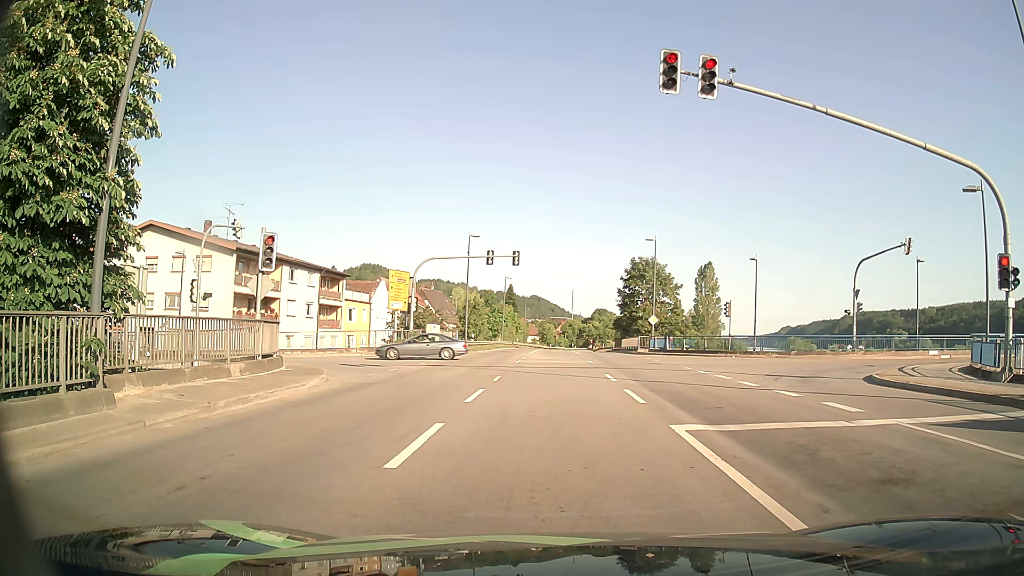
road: primary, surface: asphalt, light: Day
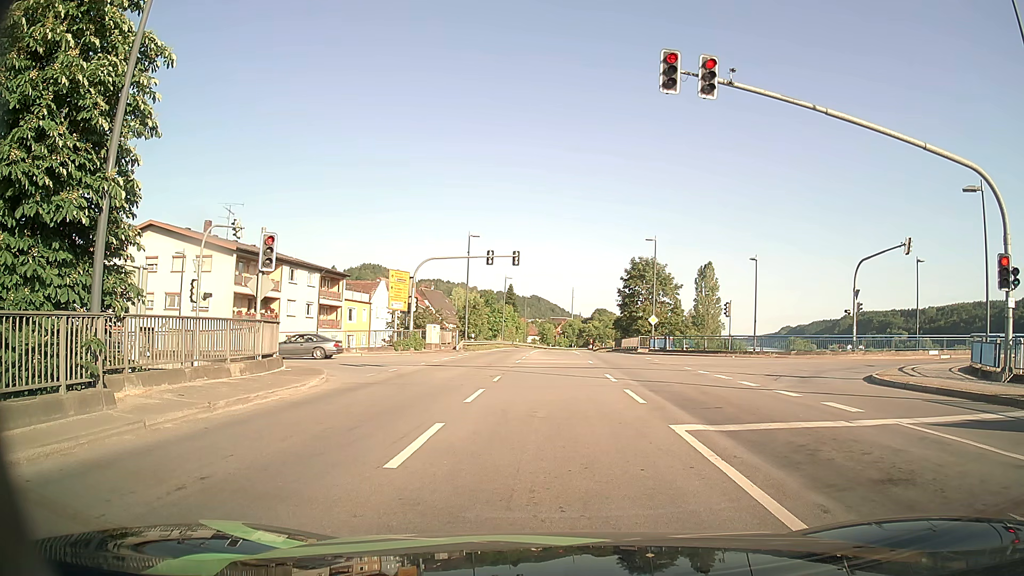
(0.0, 0.0) m; 0°
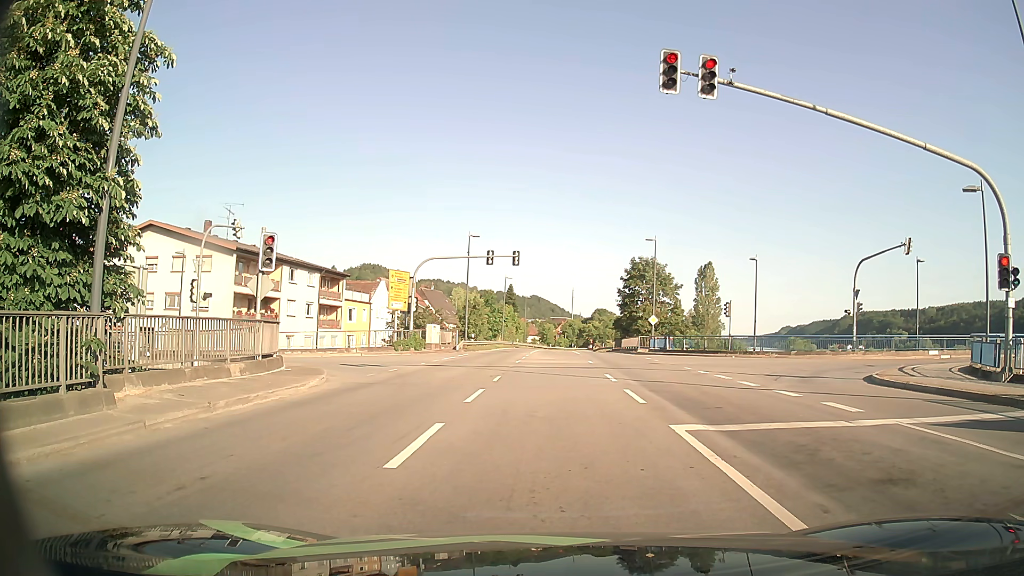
(0.0, 0.0) m; 0°
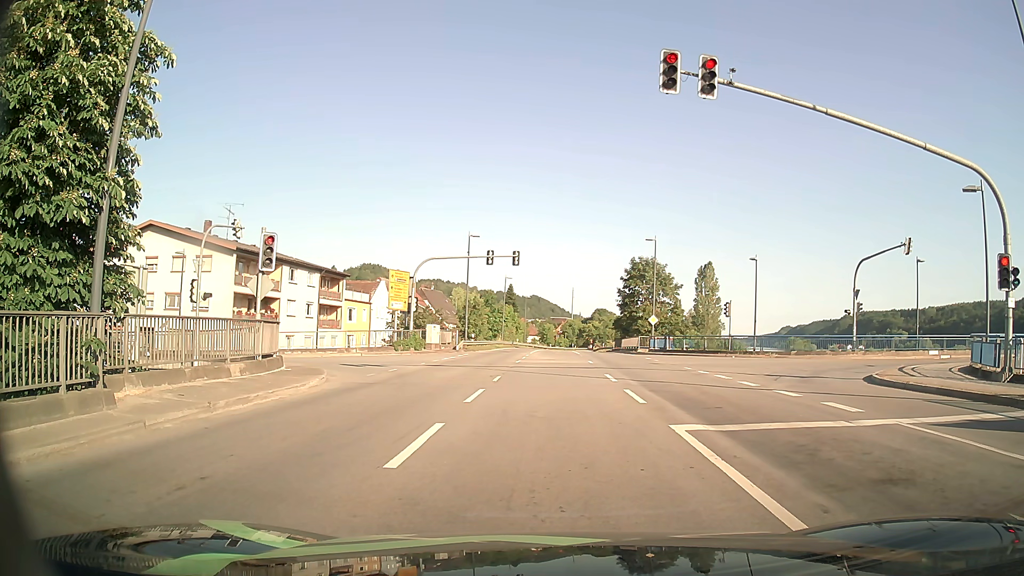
(0.0, 0.0) m; 0°
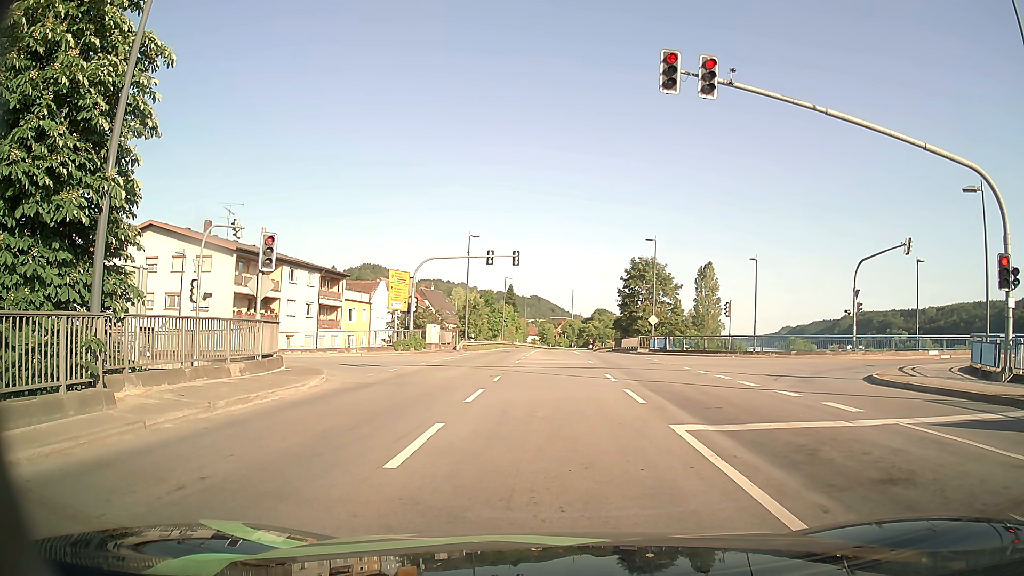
(0.0, 0.0) m; 0°
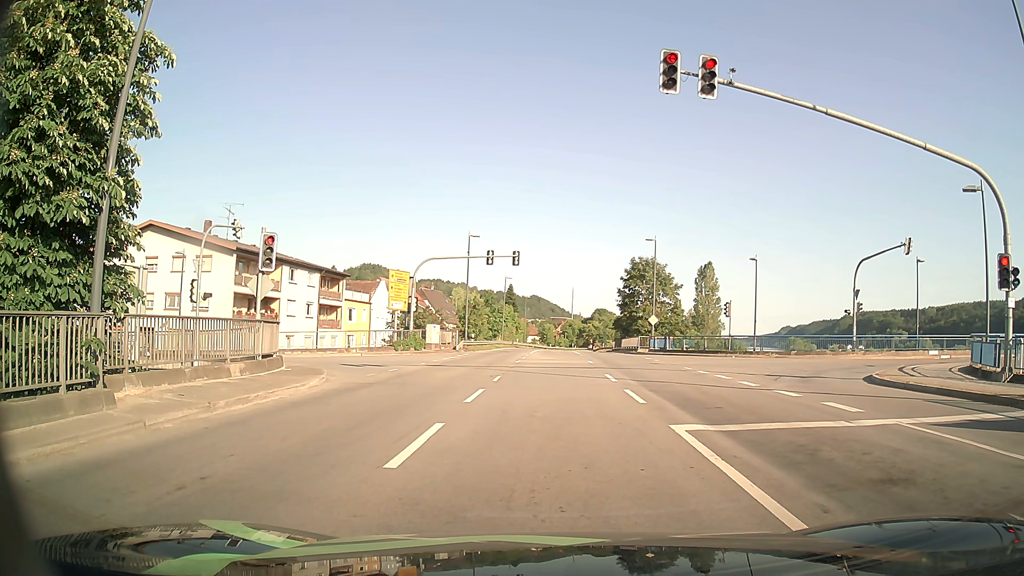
(0.0, 0.0) m; 0°
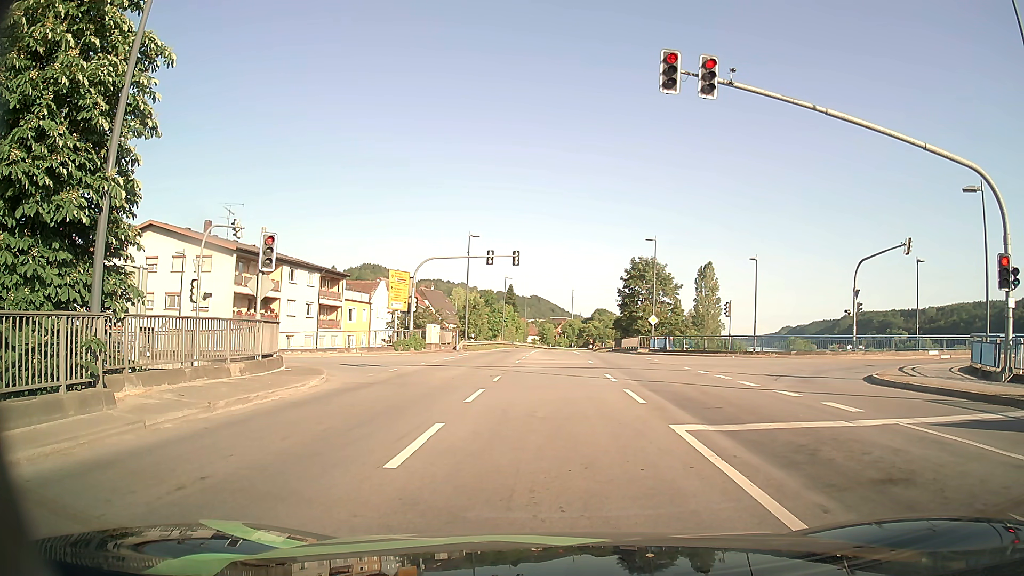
(0.0, 0.0) m; 0°
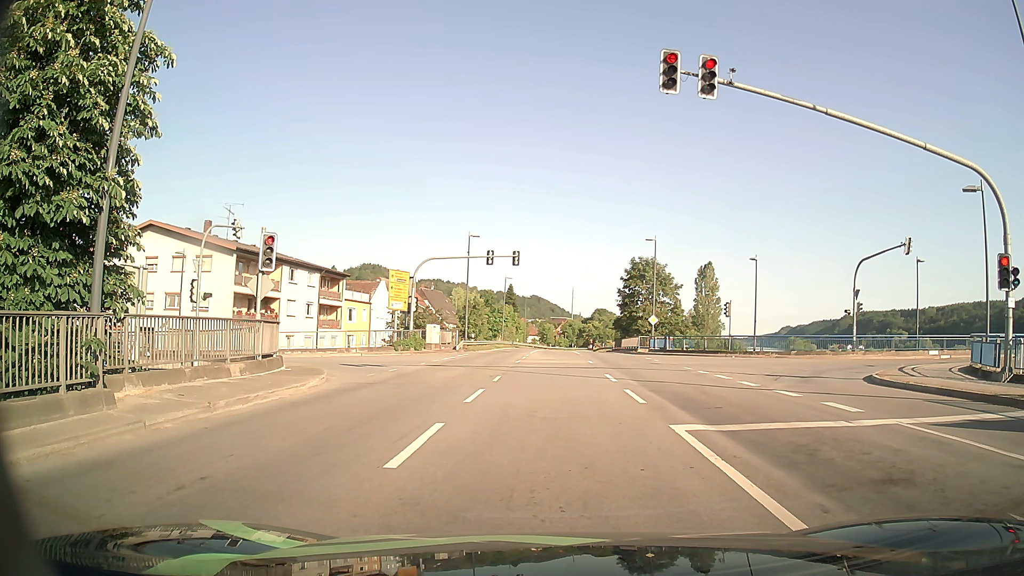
(0.0, 0.0) m; 0°
(0, +10) (0, +20) (-3, +29) (-11, +35) (-21, +36) (-31, +36) (-41, +36) (-51, +36) (-61, +36) (-71, +36) m
